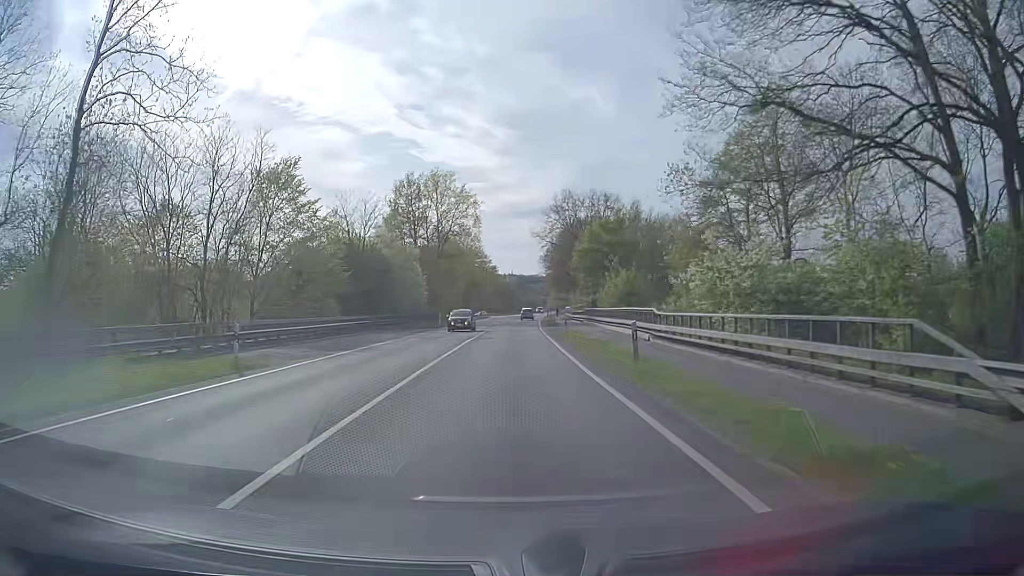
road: primary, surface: asphalt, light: Day
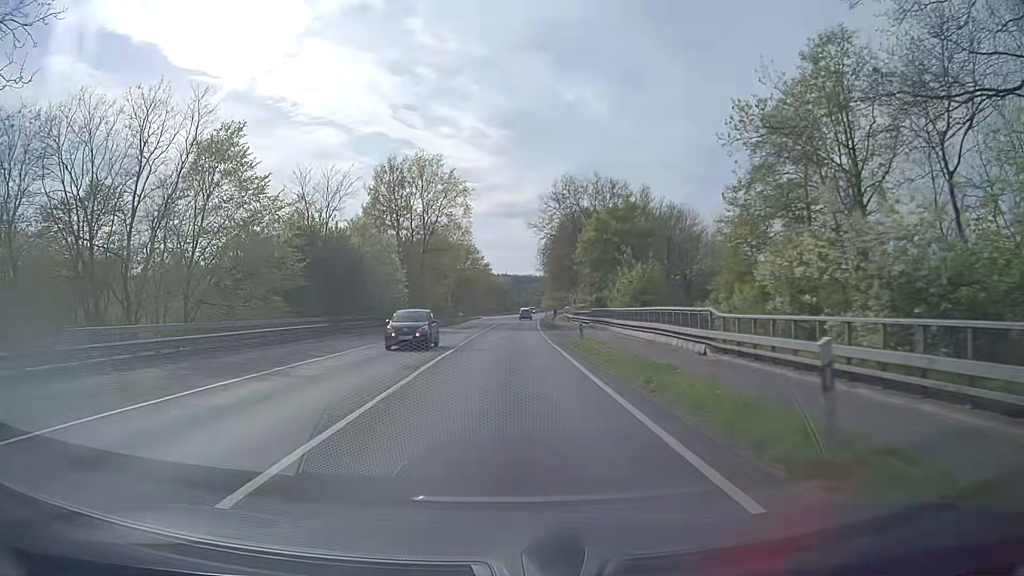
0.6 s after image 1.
(+0.1, +9.6) m; 0°
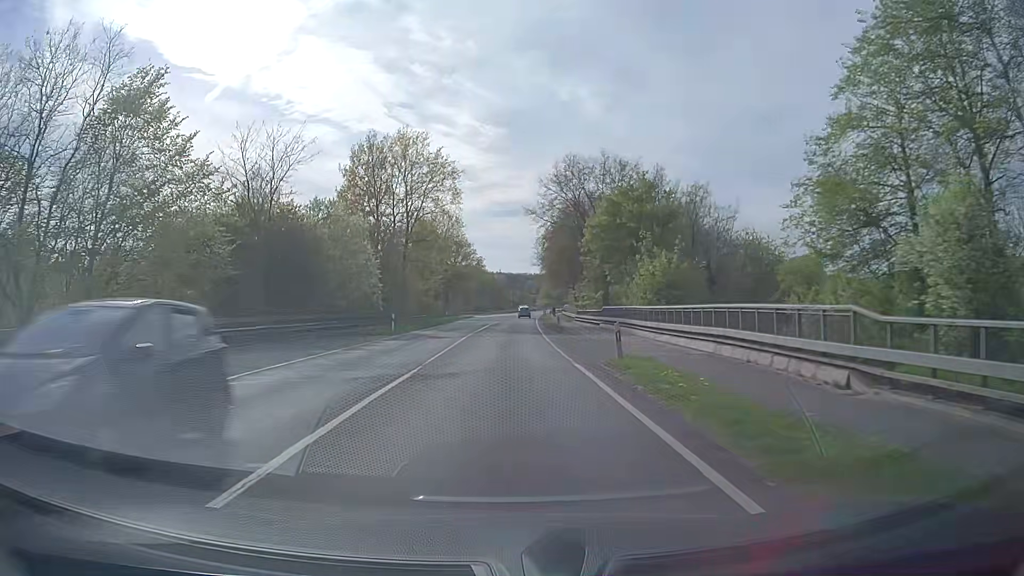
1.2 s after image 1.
(0.0, +9.7) m; 0°
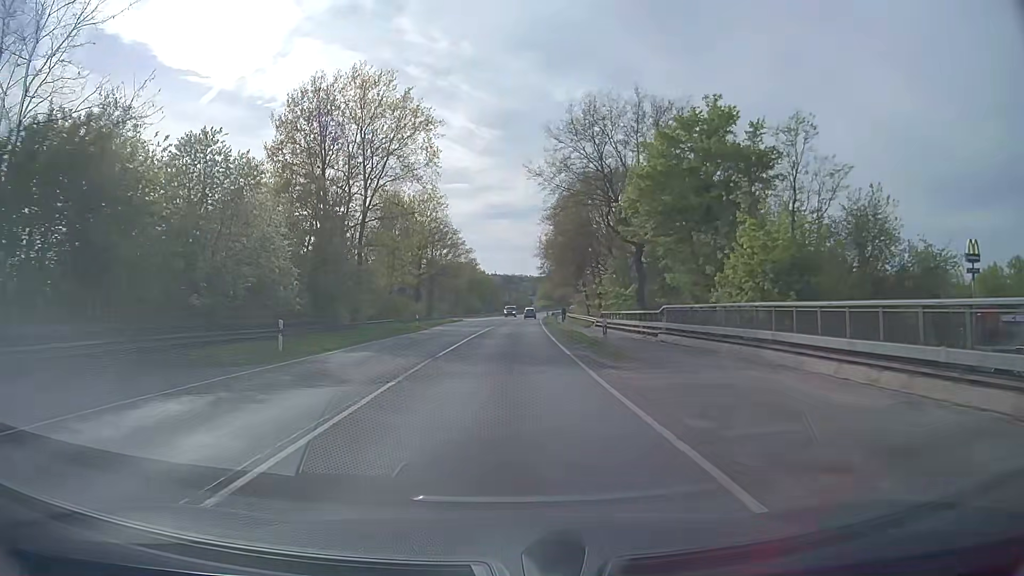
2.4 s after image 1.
(+0.2, +19.6) m; +1°
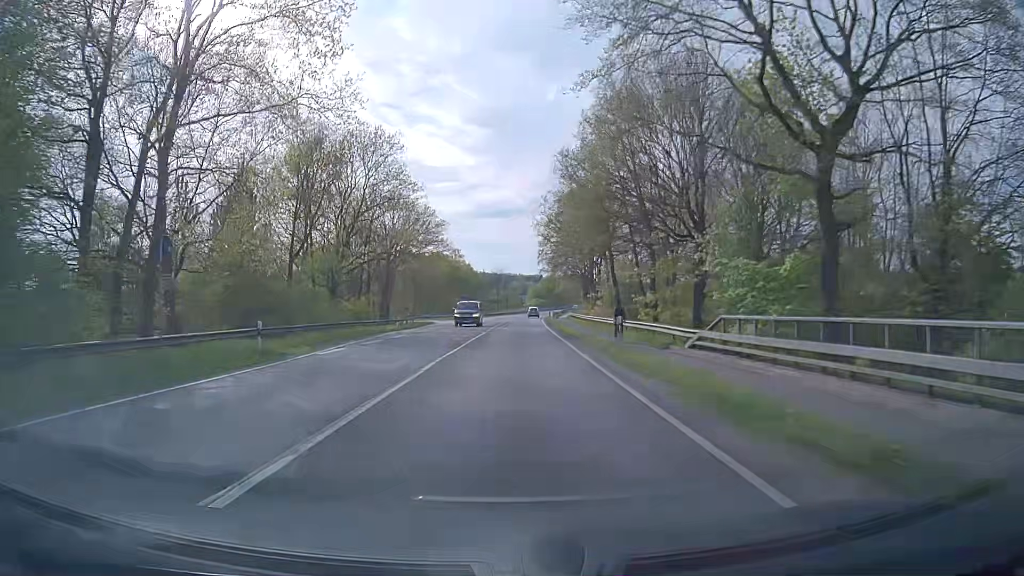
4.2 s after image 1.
(+0.3, +29.8) m; +1°
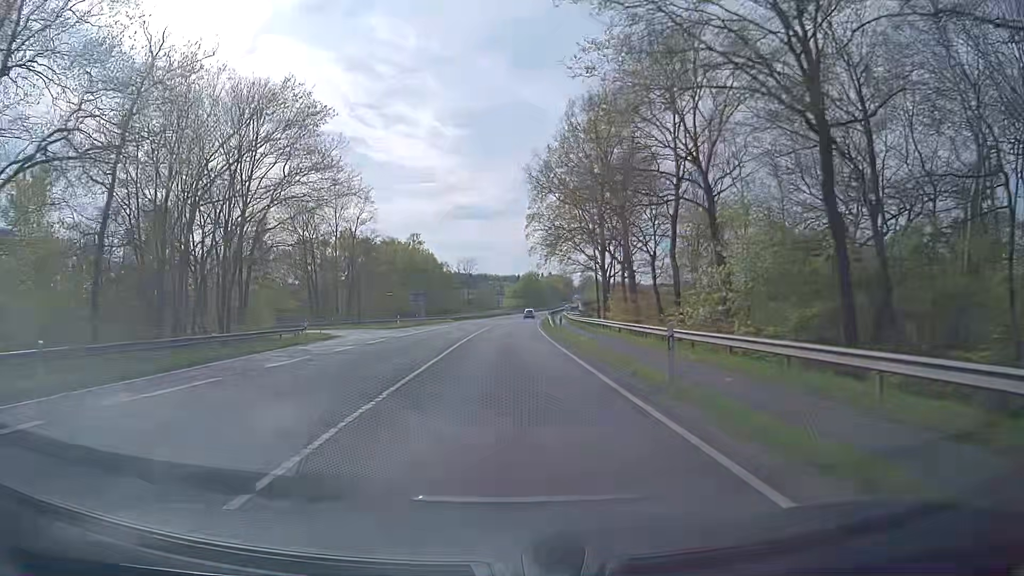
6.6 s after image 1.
(+0.9, +40.1) m; +3°
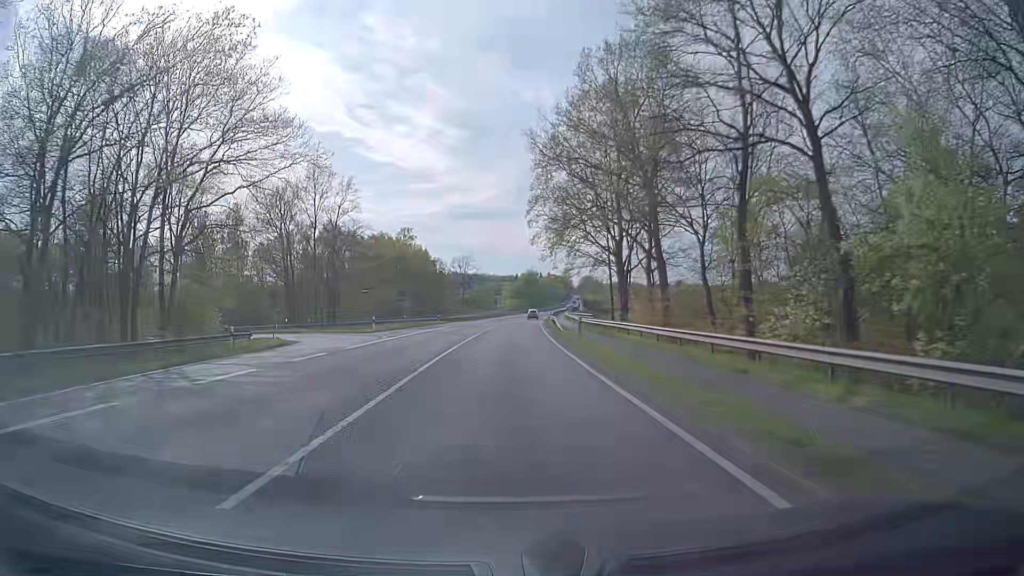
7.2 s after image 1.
(-0.1, +10.2) m; 0°
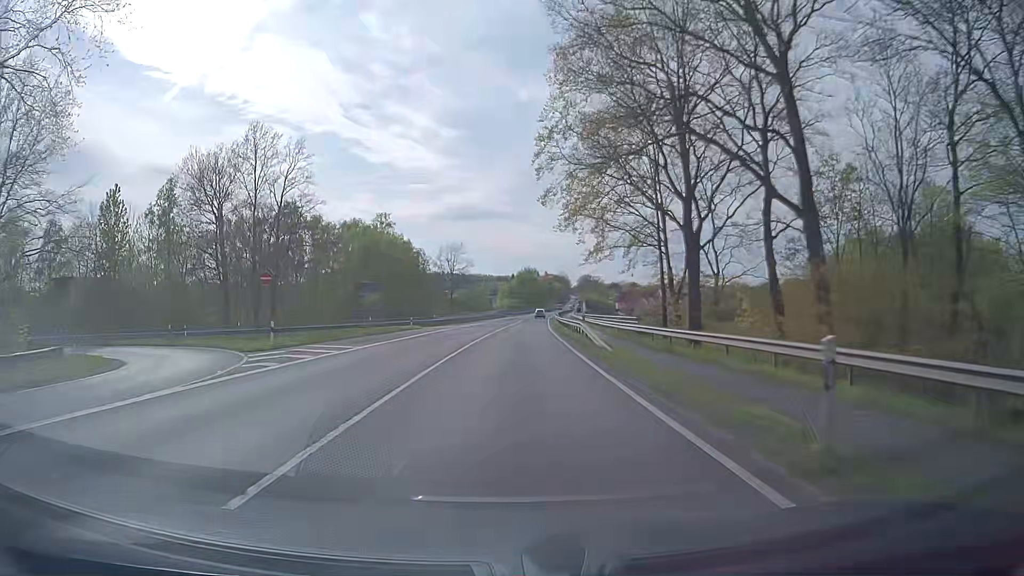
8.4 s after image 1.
(0.0, +20.6) m; +1°
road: primary_link
(0, +10) (0, +20) (0, +30) (0, +40) (+1, +50) (+1, +60) (+2, +70) (+2, +80) (+3, +90) (+4, +100) m
